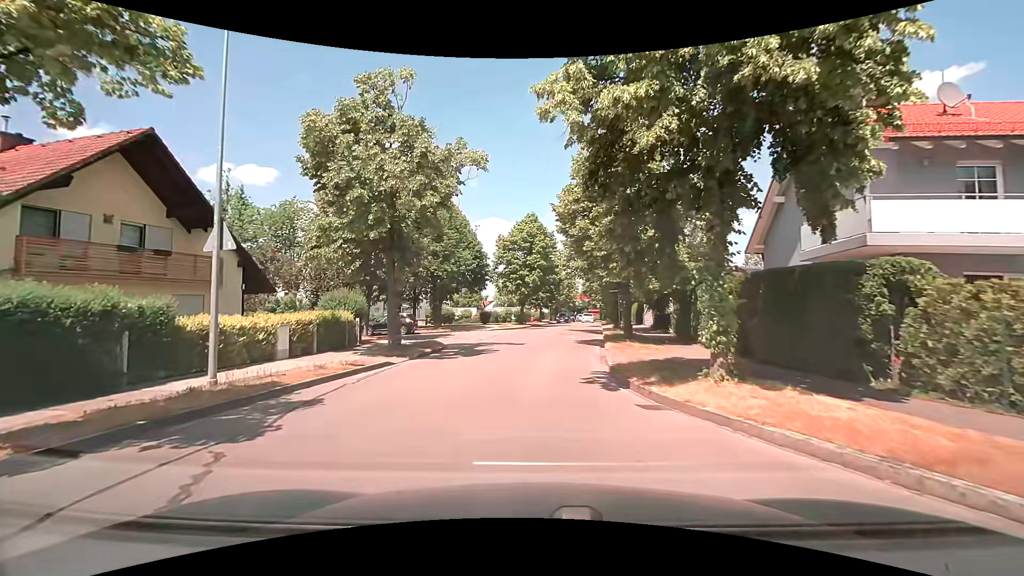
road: residential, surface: asphalt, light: Day
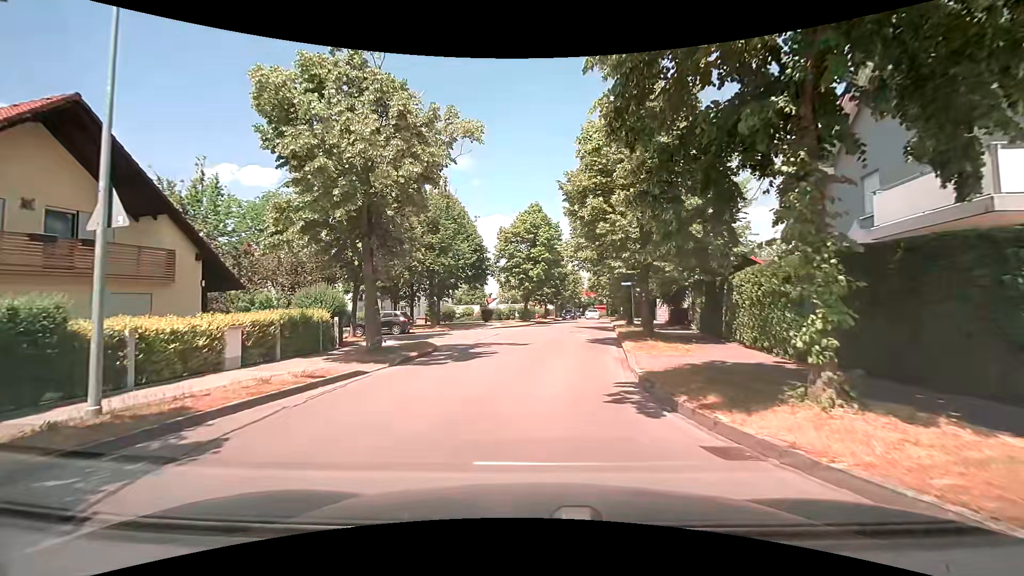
(0.0, +3.0) m; -1°
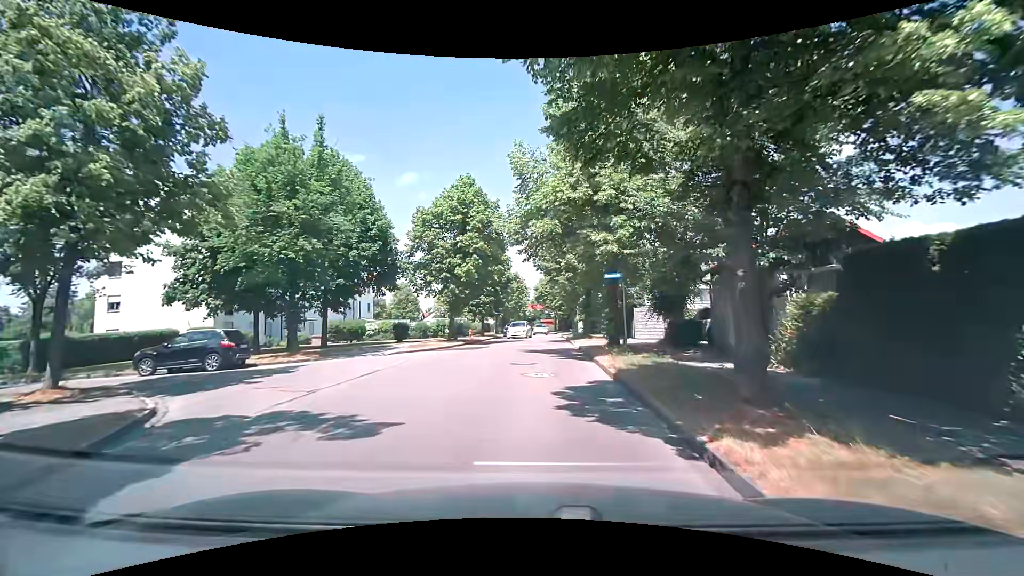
(+0.7, +13.4) m; +7°
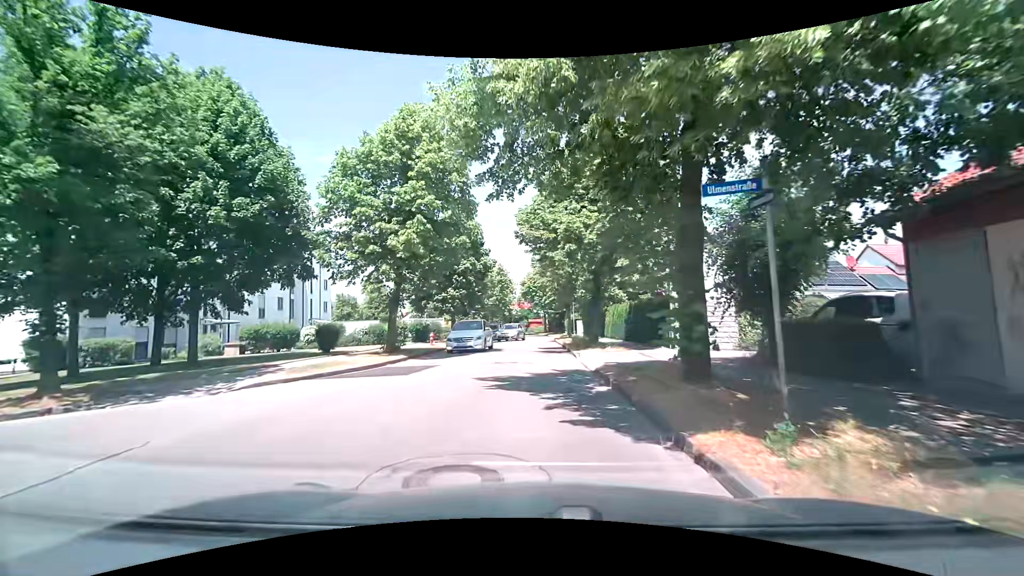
(+0.1, +11.1) m; +1°
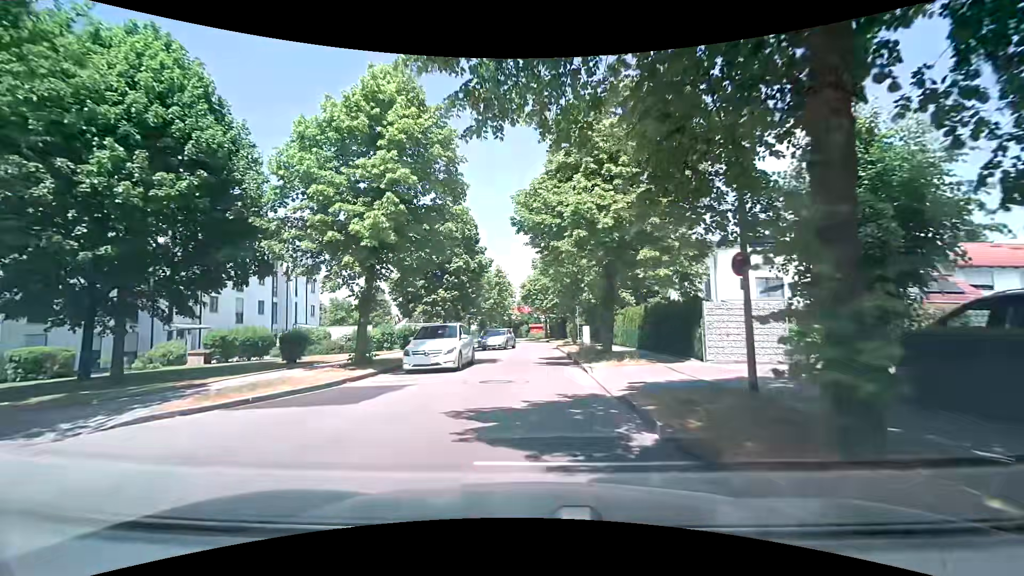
(0.0, +3.8) m; 0°
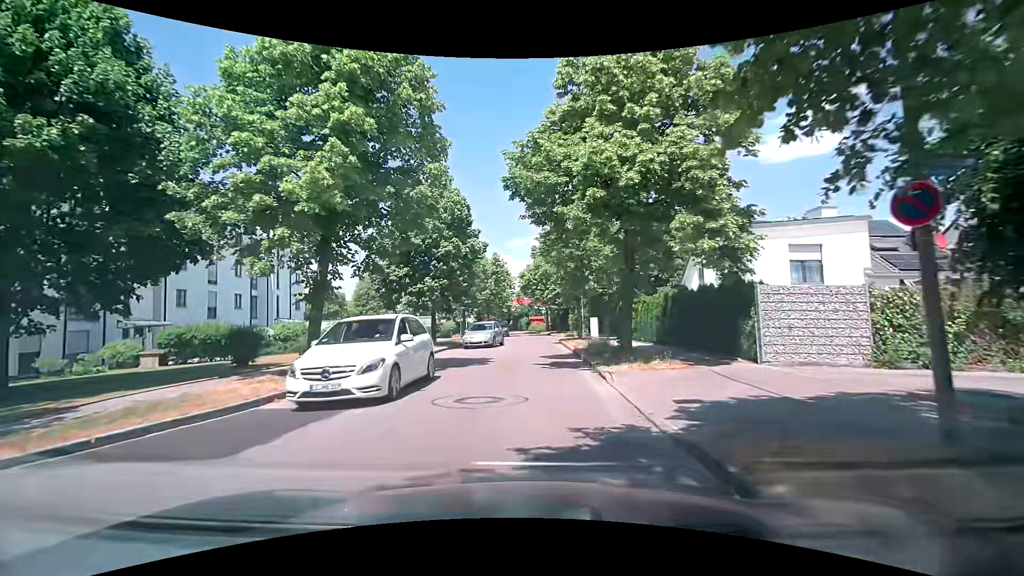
(0.0, +3.8) m; 0°
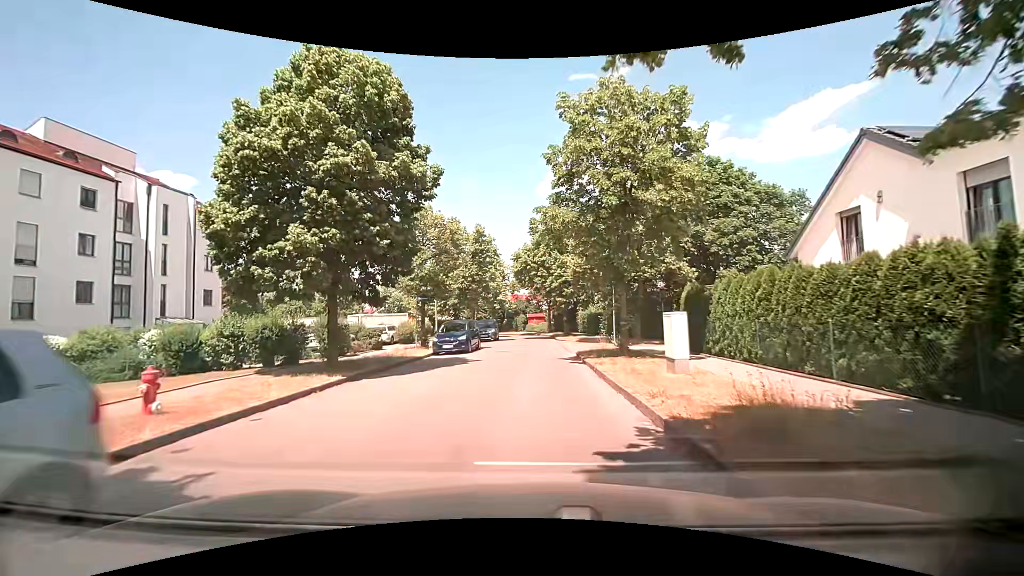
(-0.1, +15.1) m; -1°
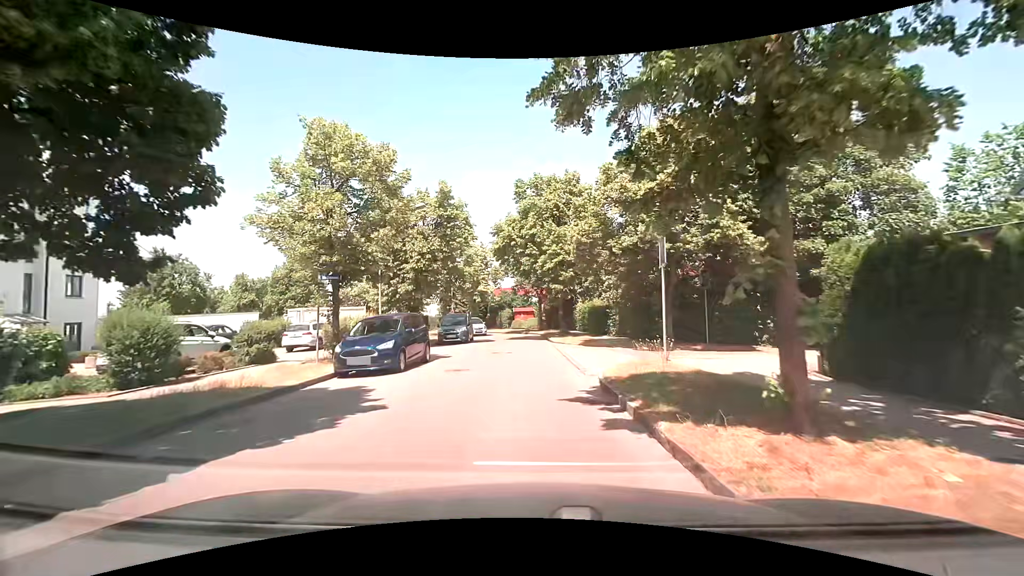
(+0.3, +10.4) m; +2°
